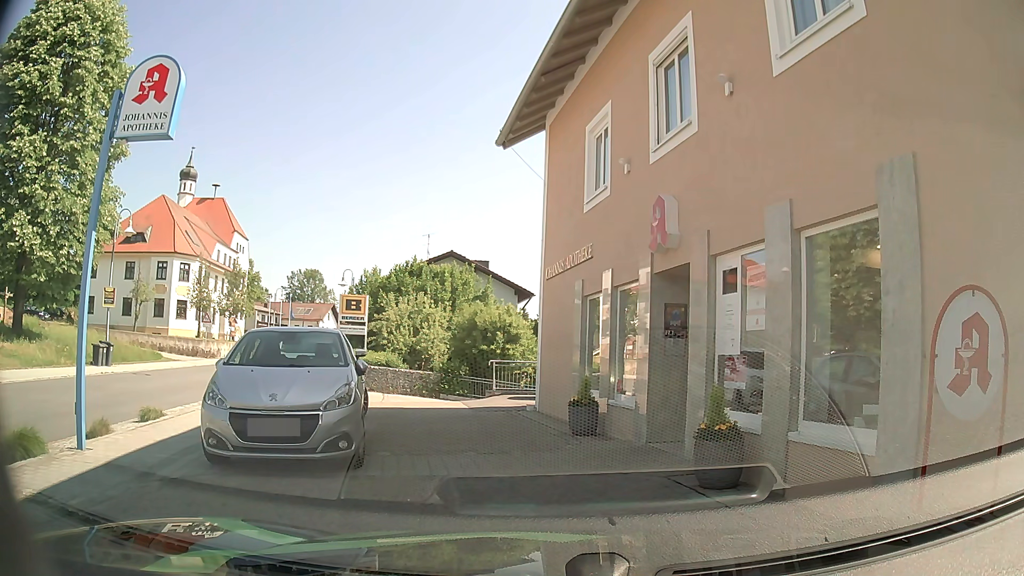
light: Day
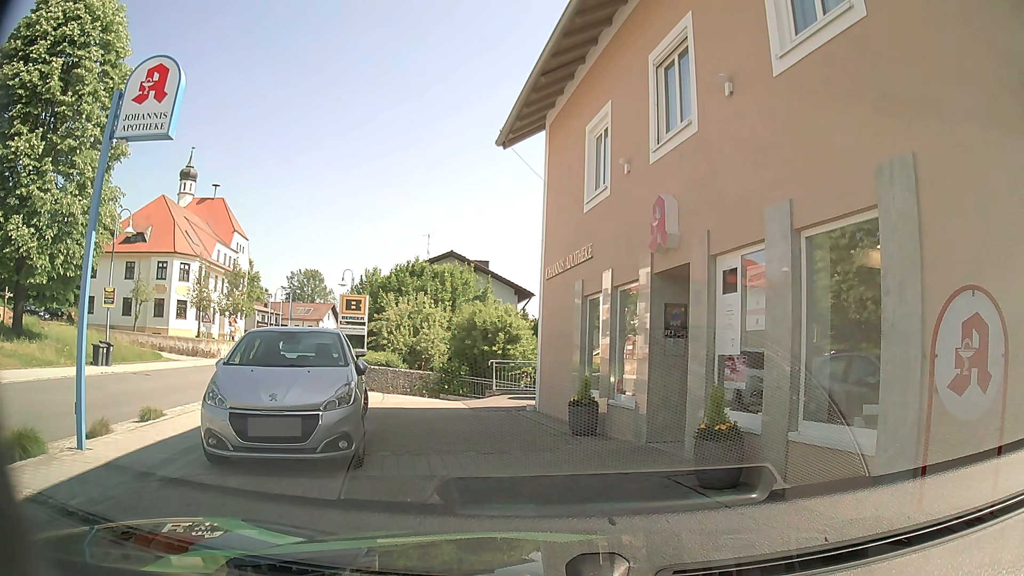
(0.0, 0.0) m; 0°
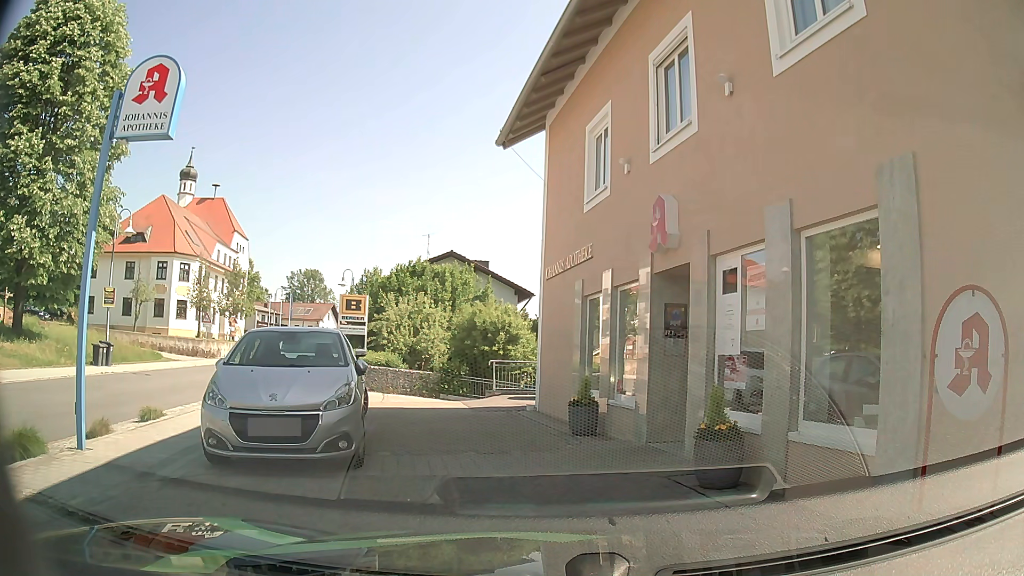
(0.0, 0.0) m; 0°
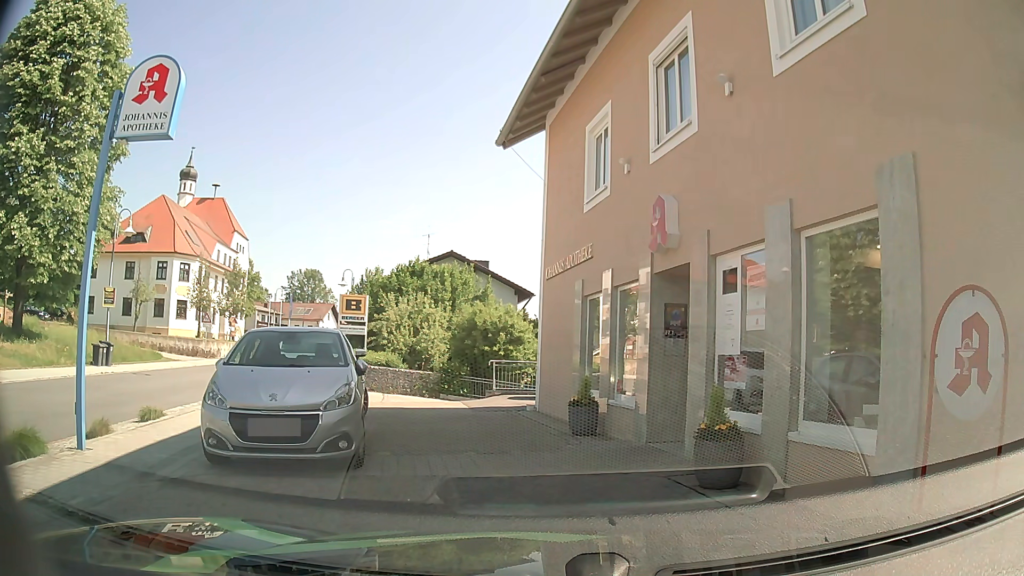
(0.0, 0.0) m; 0°
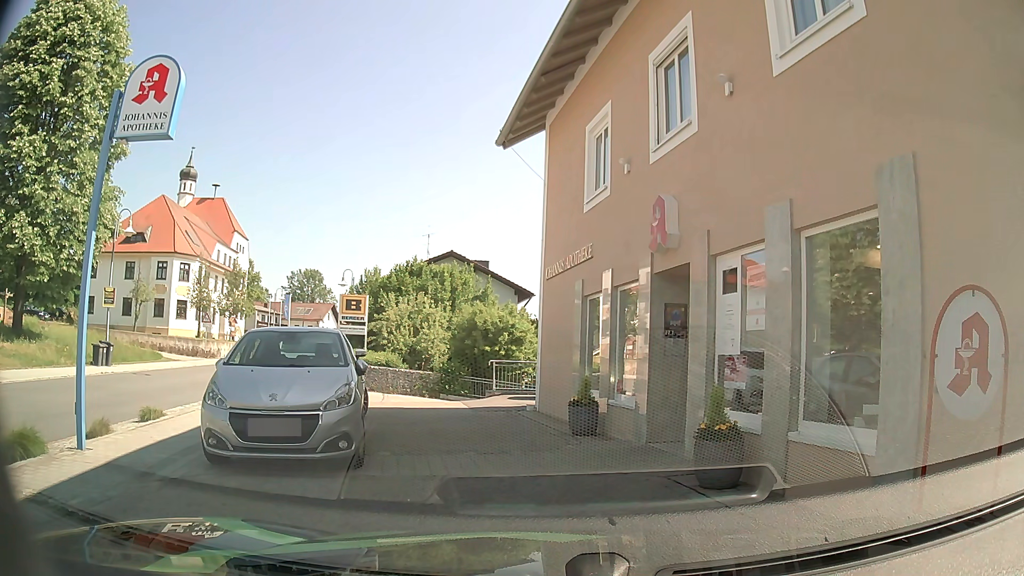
(0.0, 0.0) m; 0°
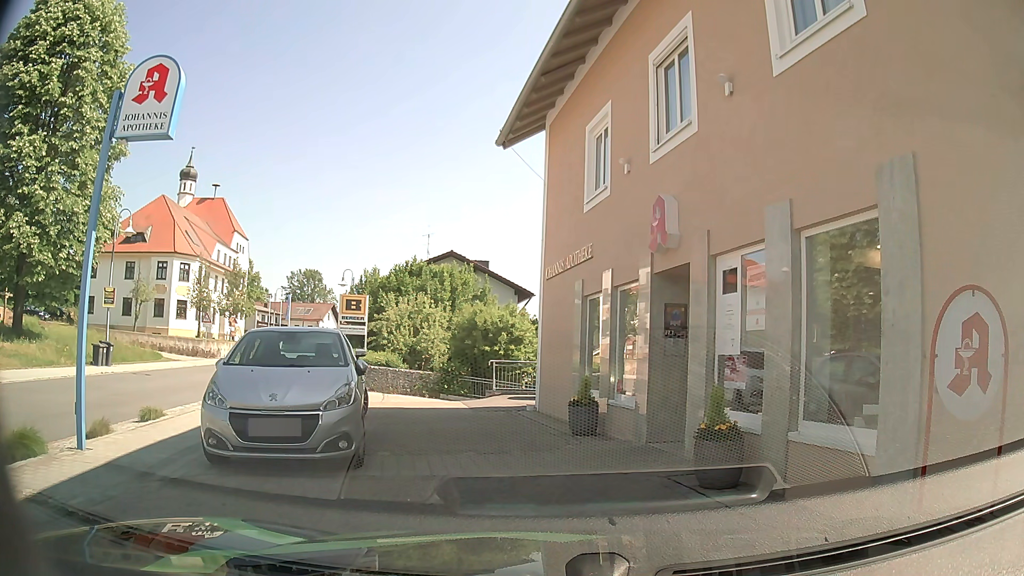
(0.0, 0.0) m; 0°
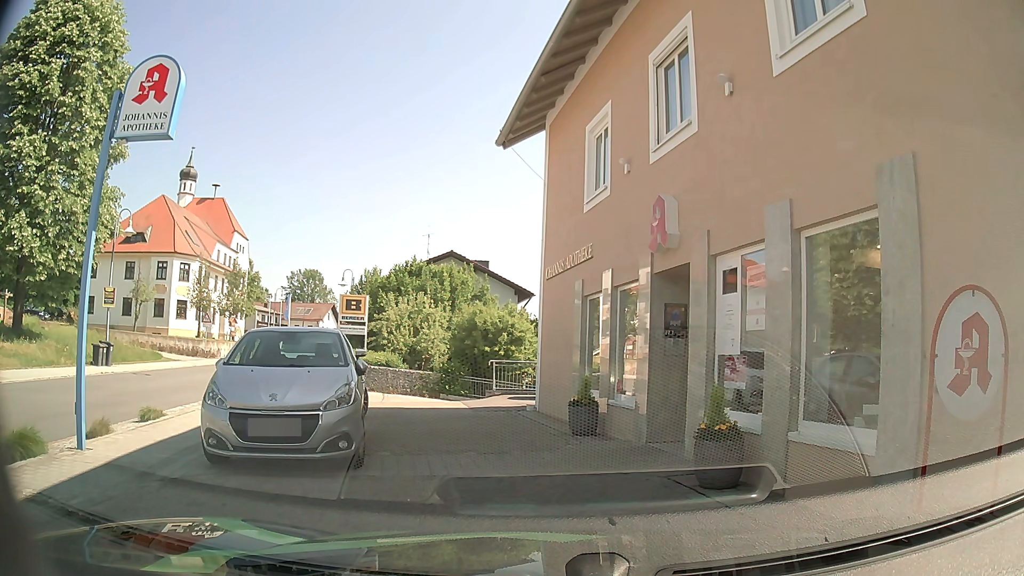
(0.0, 0.0) m; 0°
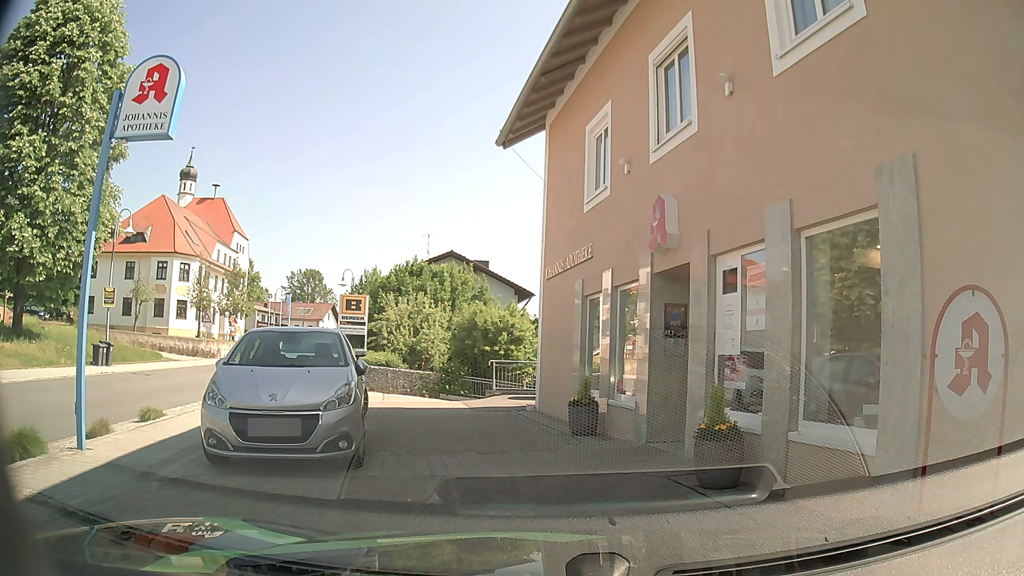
(0.0, 0.0) m; 0°
